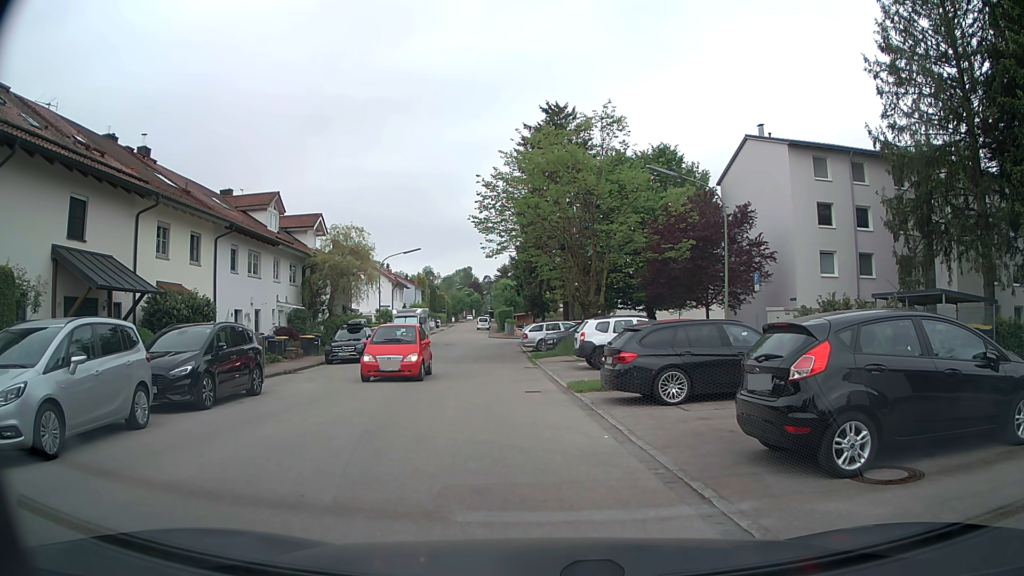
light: Day
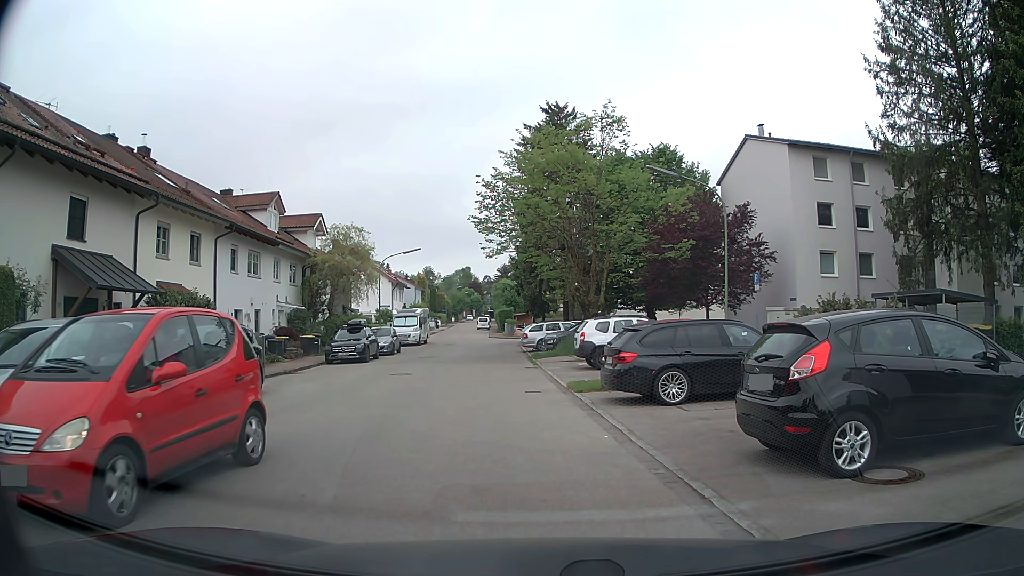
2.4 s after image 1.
(0.0, 0.0) m; 0°
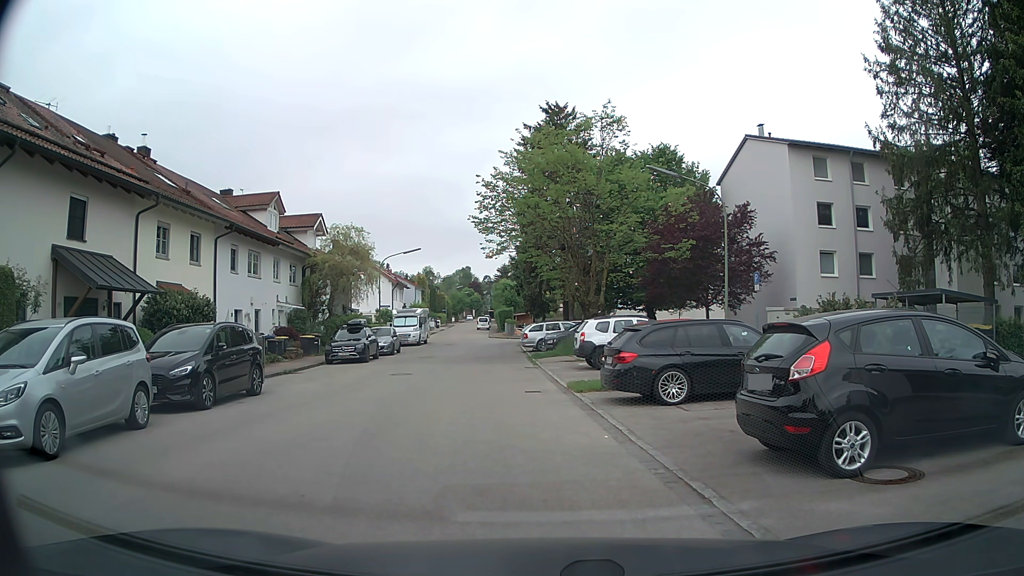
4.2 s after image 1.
(0.0, 0.0) m; 0°
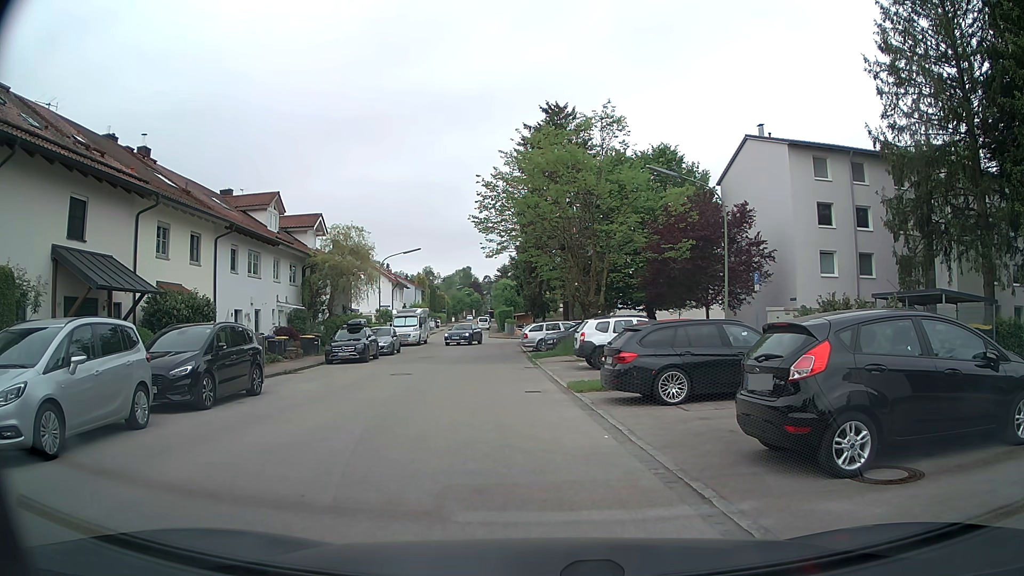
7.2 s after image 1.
(0.0, 0.0) m; 0°
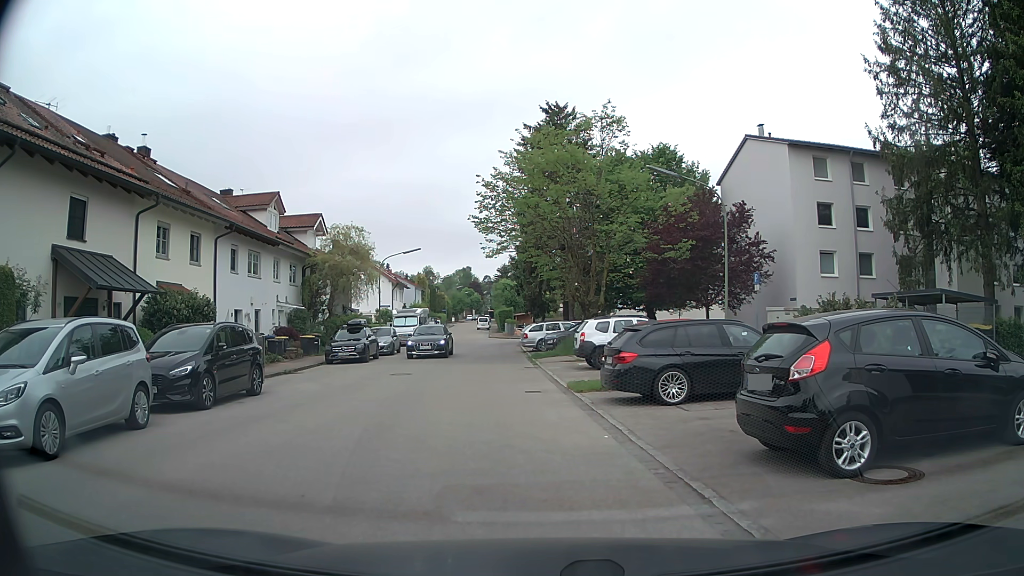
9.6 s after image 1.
(0.0, 0.0) m; 0°
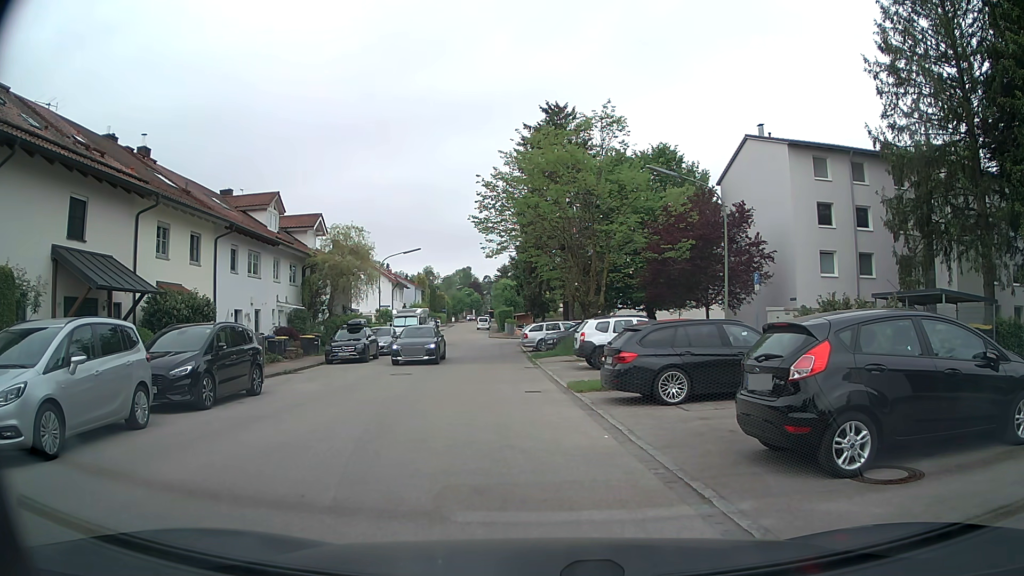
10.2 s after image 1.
(0.0, 0.0) m; 0°
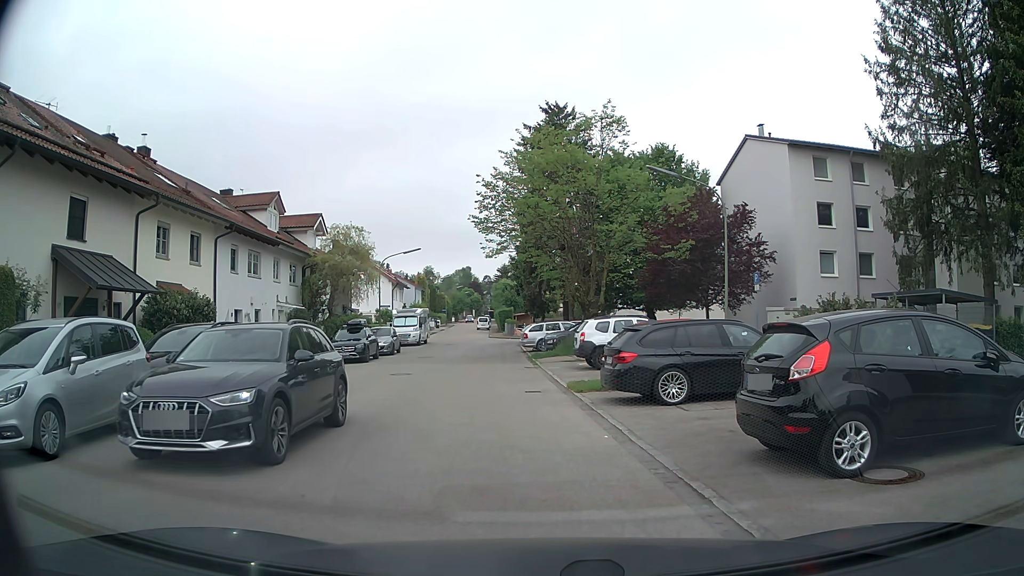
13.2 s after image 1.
(0.0, 0.0) m; 0°
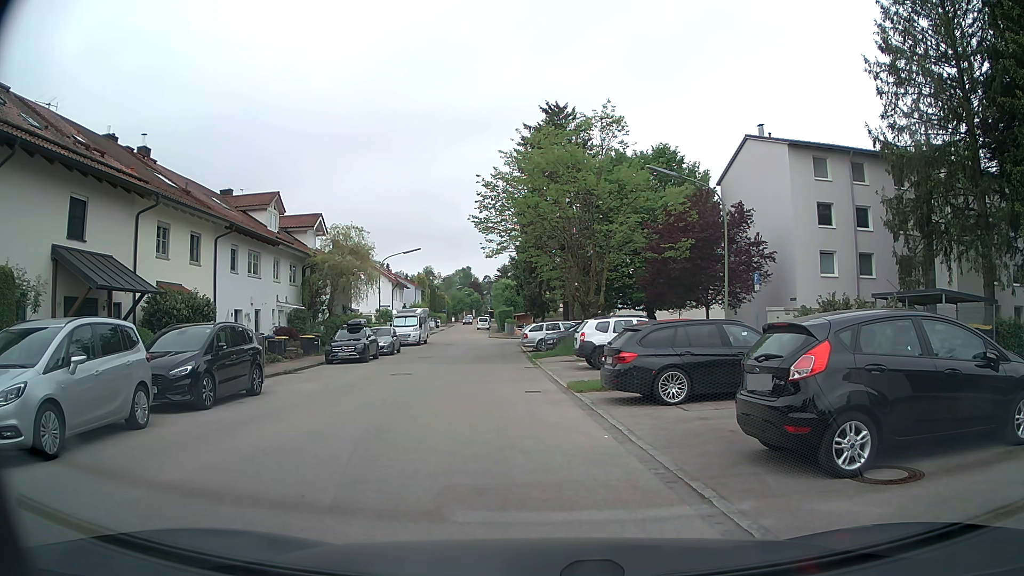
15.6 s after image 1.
(0.0, 0.0) m; 0°
